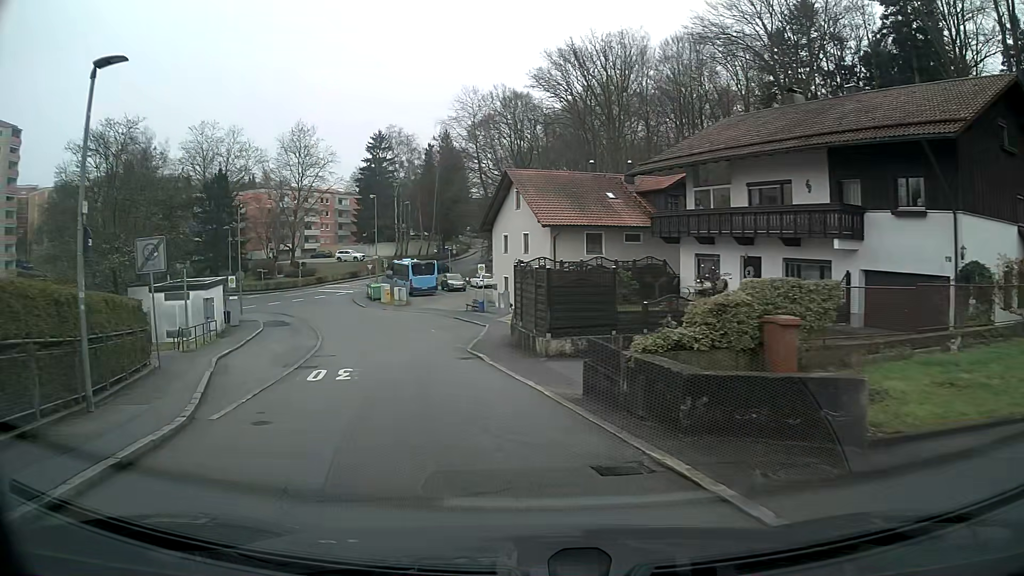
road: residential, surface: asphalt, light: Day
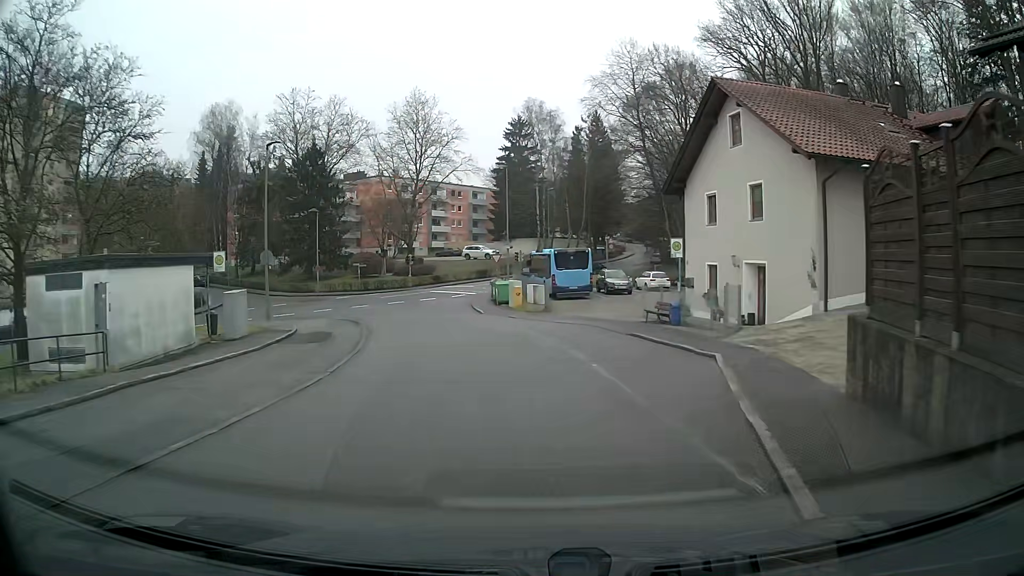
(-2.3, +18.8) m; -10°
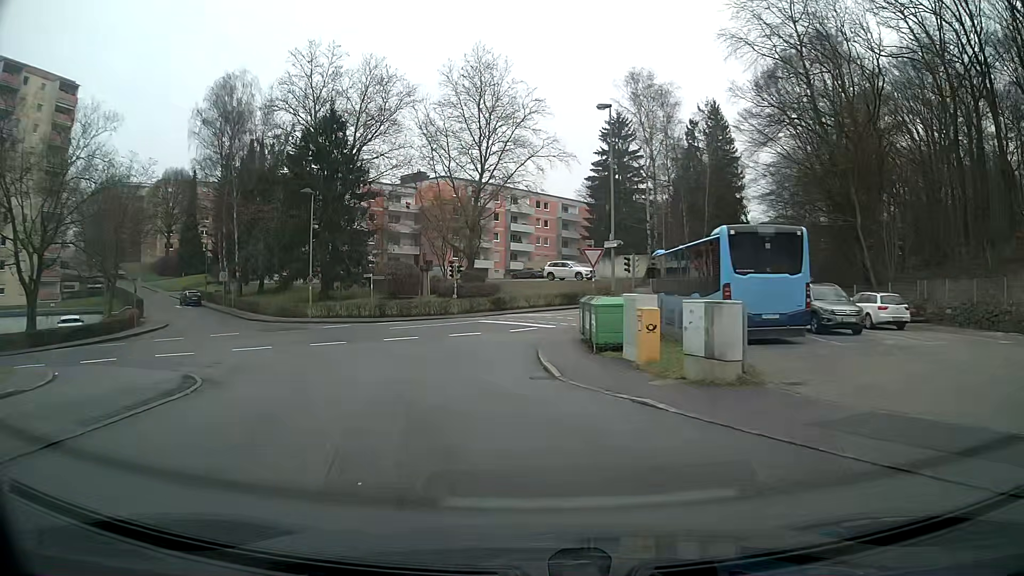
(-1.4, +23.7) m; -10°
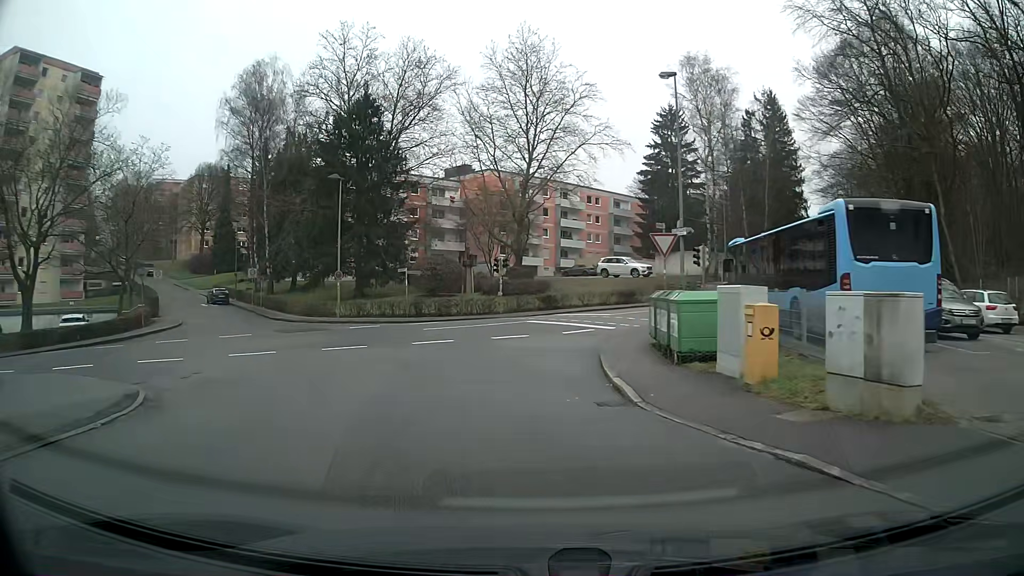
(-0.1, +4.2) m; -4°
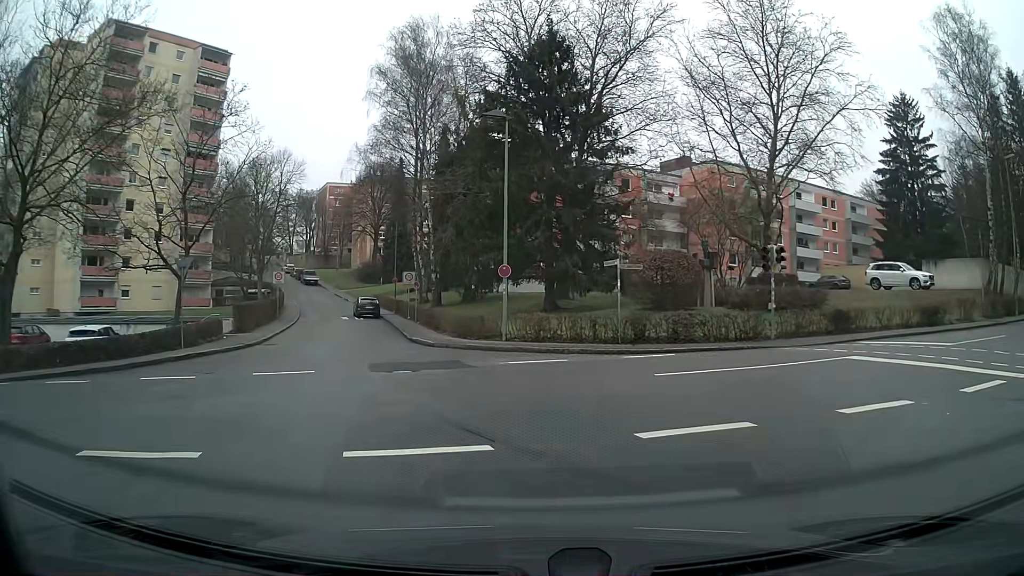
(-2.0, +14.1) m; -16°
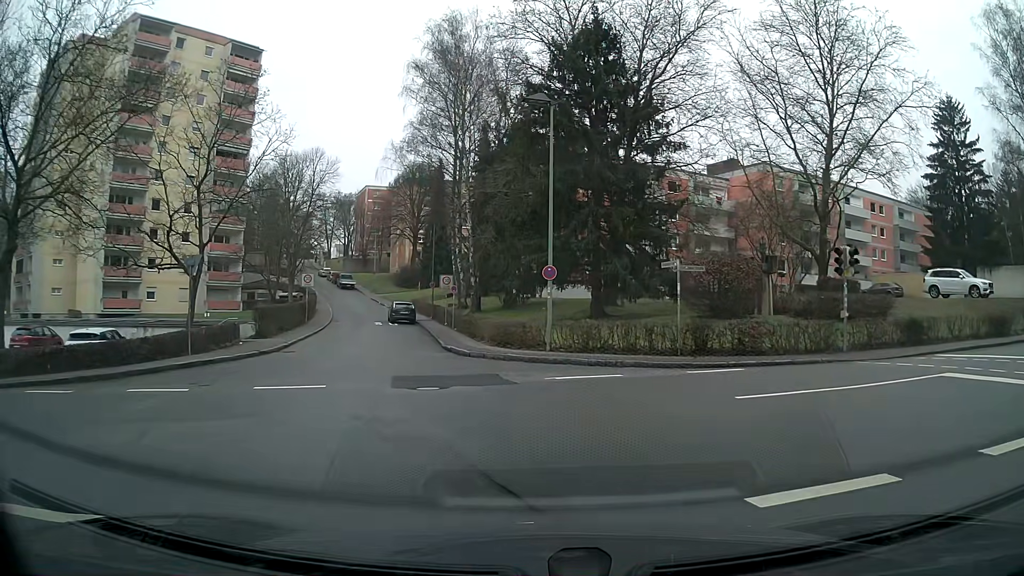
(0.0, +2.3) m; -1°
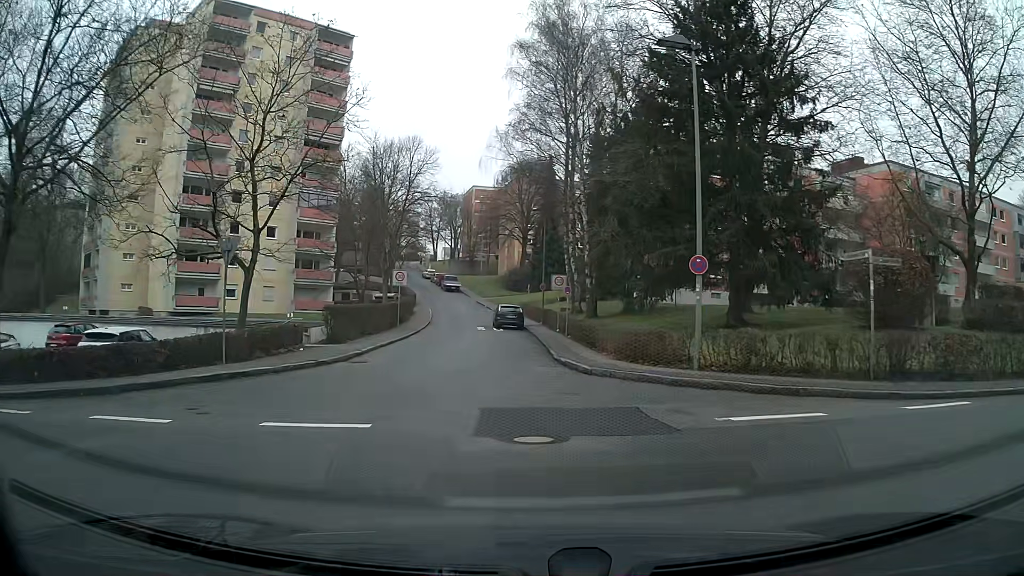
(-0.8, +5.5) m; -12°
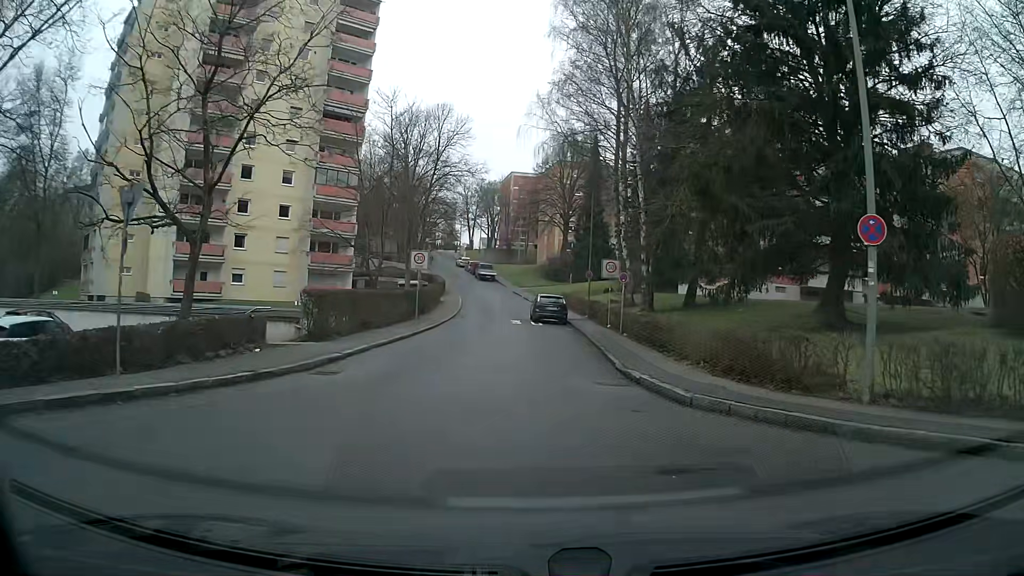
(-0.1, +6.5) m; -1°
